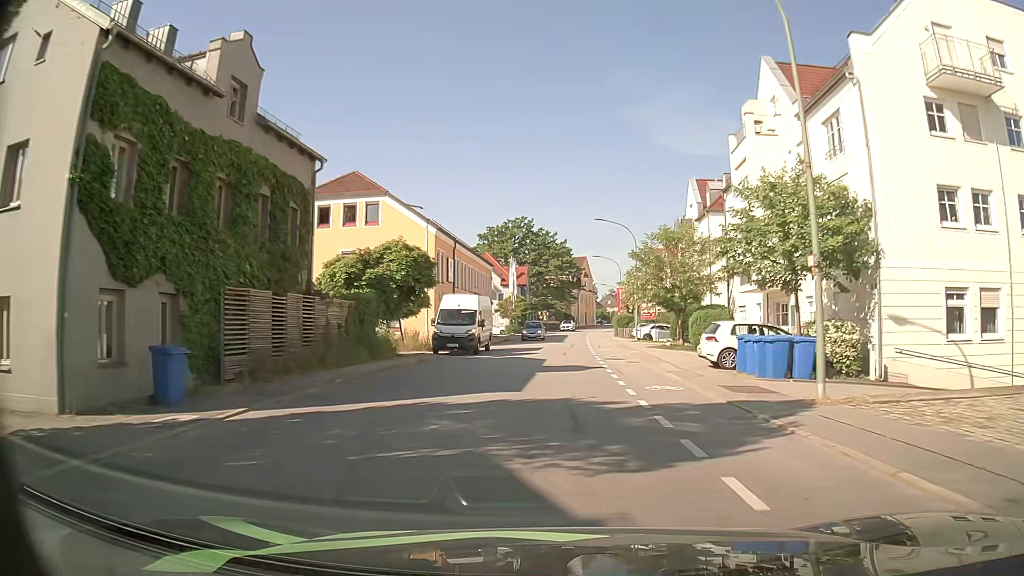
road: tertiary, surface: asphalt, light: Day
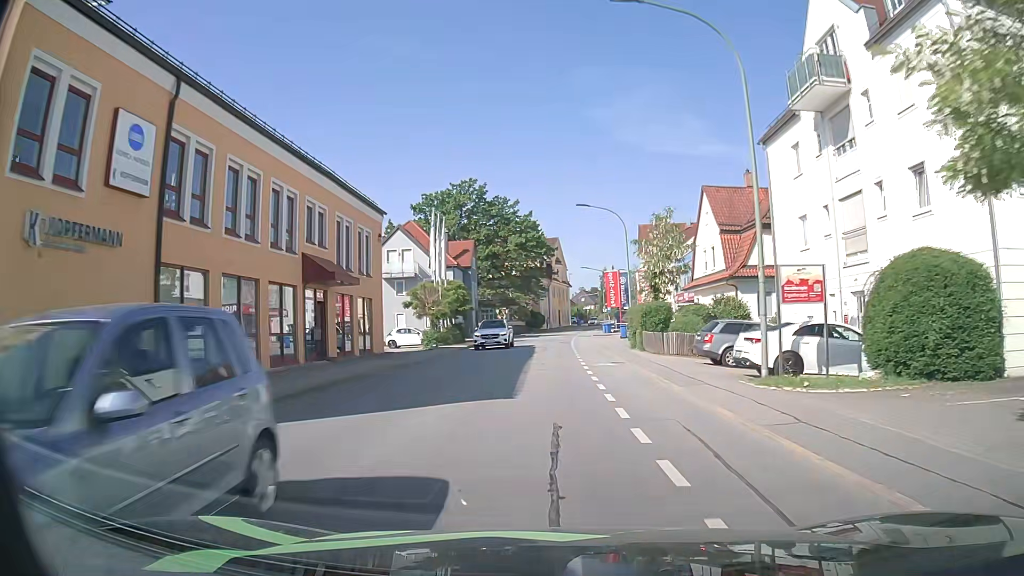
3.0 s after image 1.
(+0.8, +33.6) m; +3°
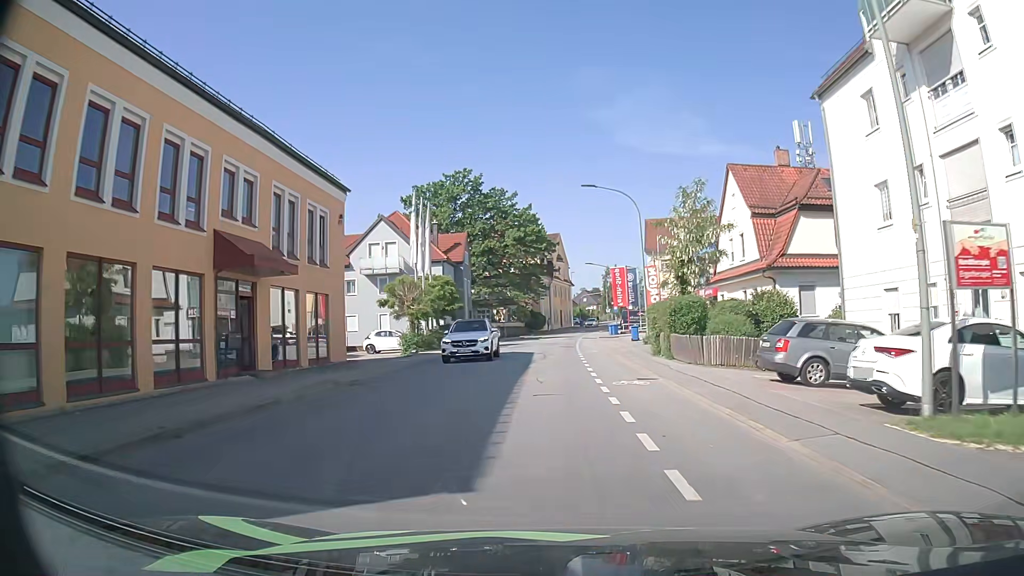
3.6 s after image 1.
(0.0, +6.5) m; -1°
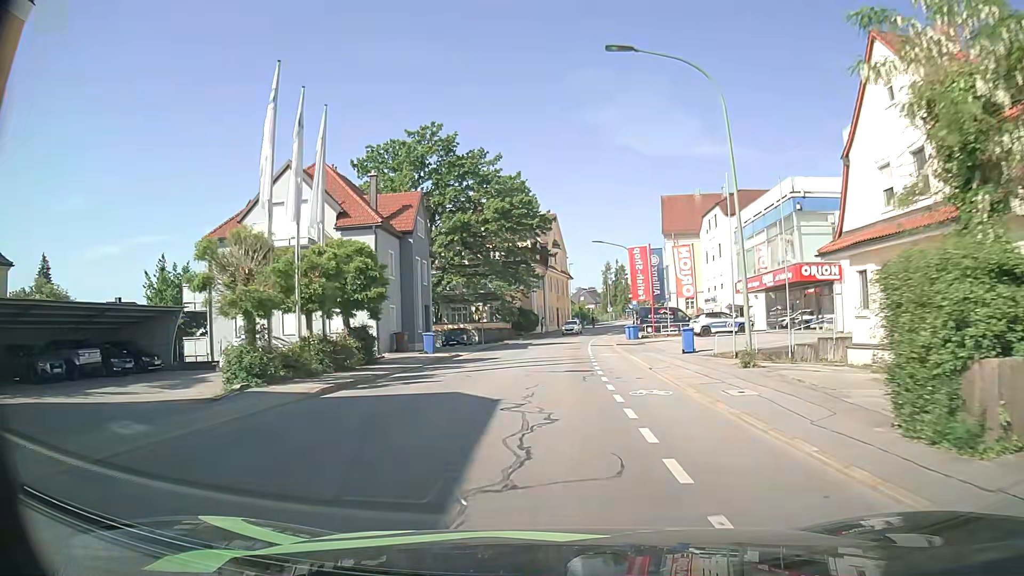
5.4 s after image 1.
(+0.1, +19.6) m; +1°
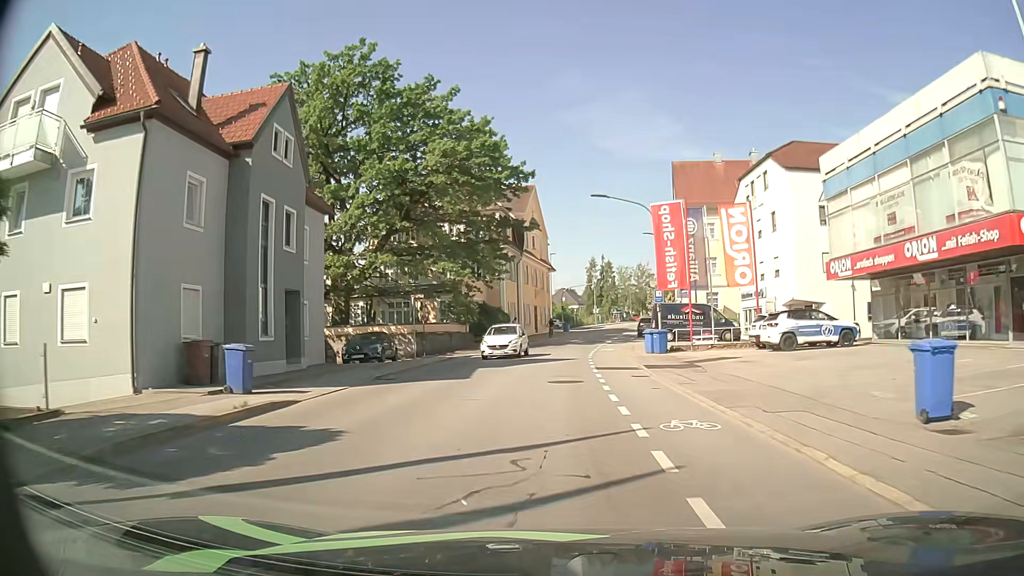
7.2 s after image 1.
(+0.2, +19.8) m; +2°
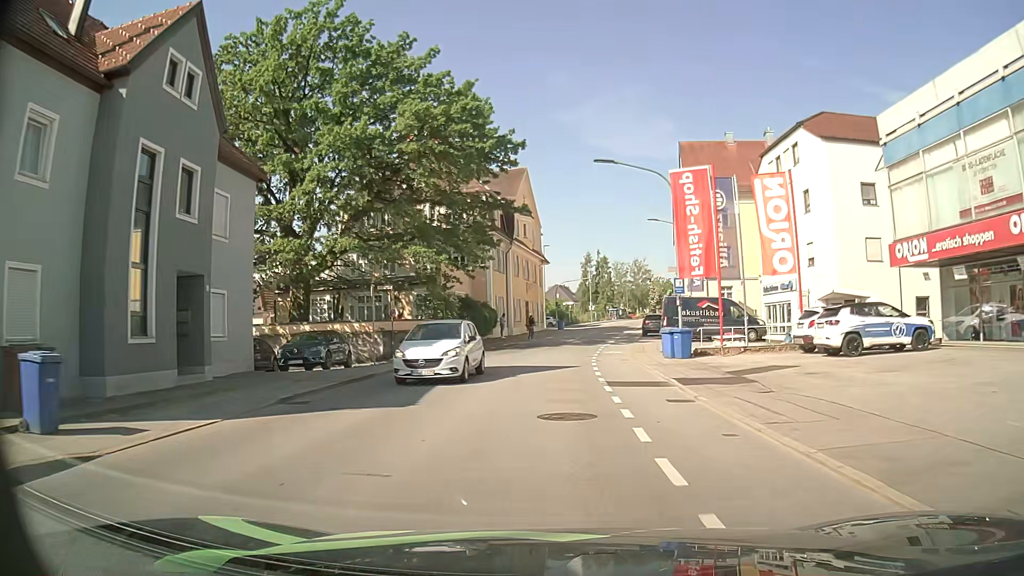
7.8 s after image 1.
(0.0, +6.6) m; 0°
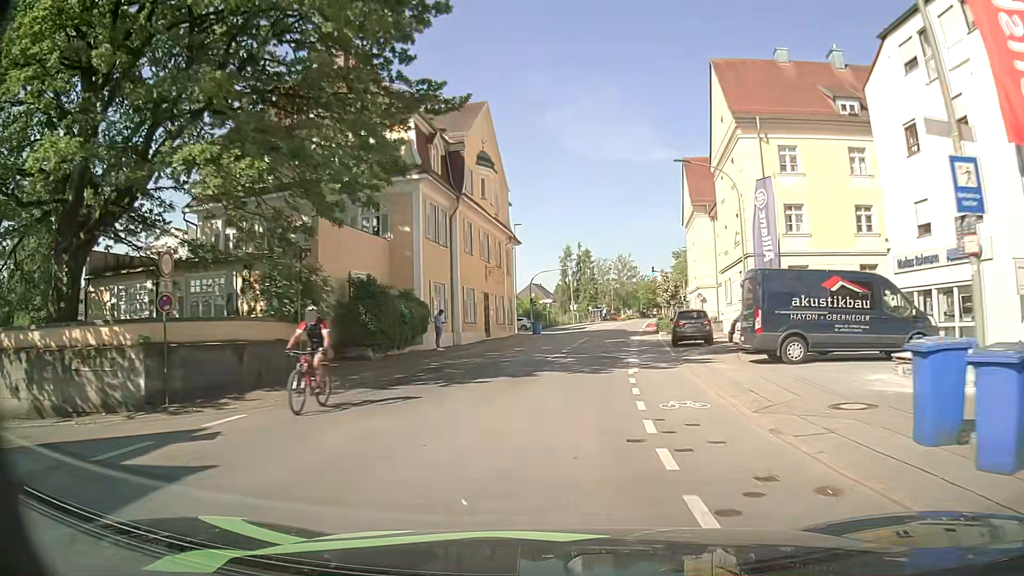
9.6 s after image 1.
(+0.4, +19.7) m; +2°
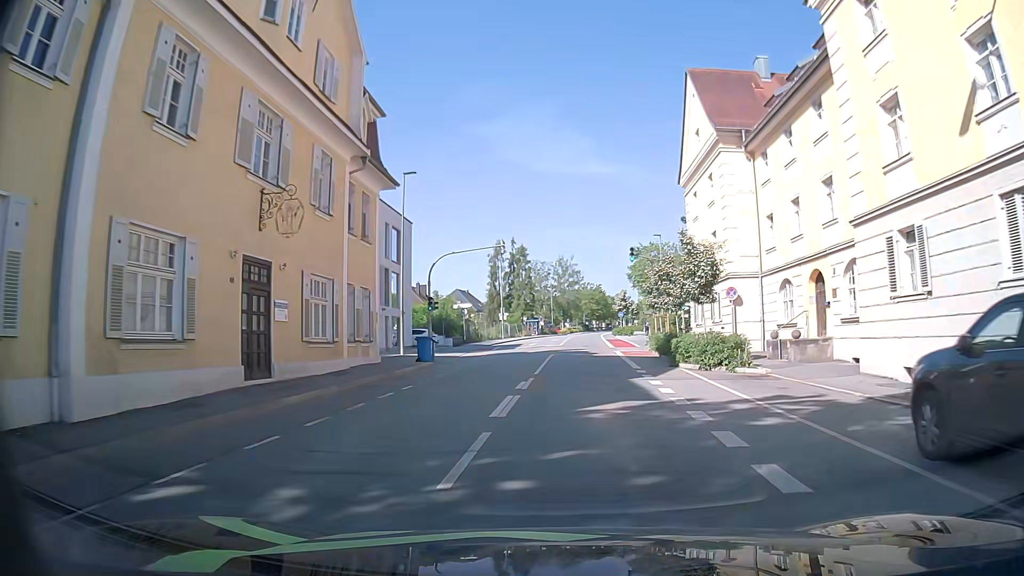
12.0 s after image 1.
(+1.3, +26.0) m; +6°
(0, +10) (0, +20) (+1, +30) (+1, +40) (+1, +50) (+2, +60) (+2, +70) (+3, +80) (+4, +90) (+5, +100) m
